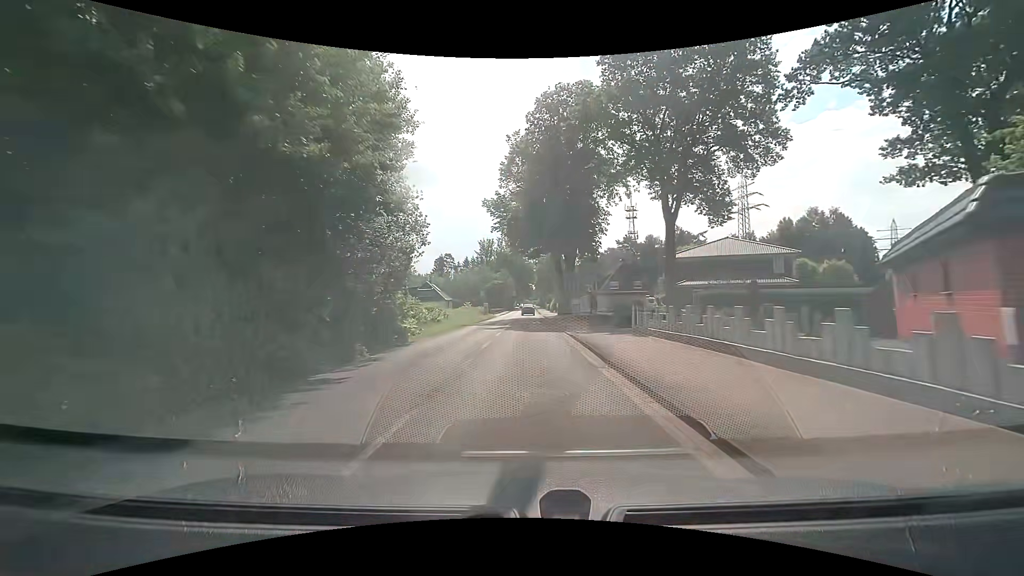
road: tertiary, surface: asphalt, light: Day
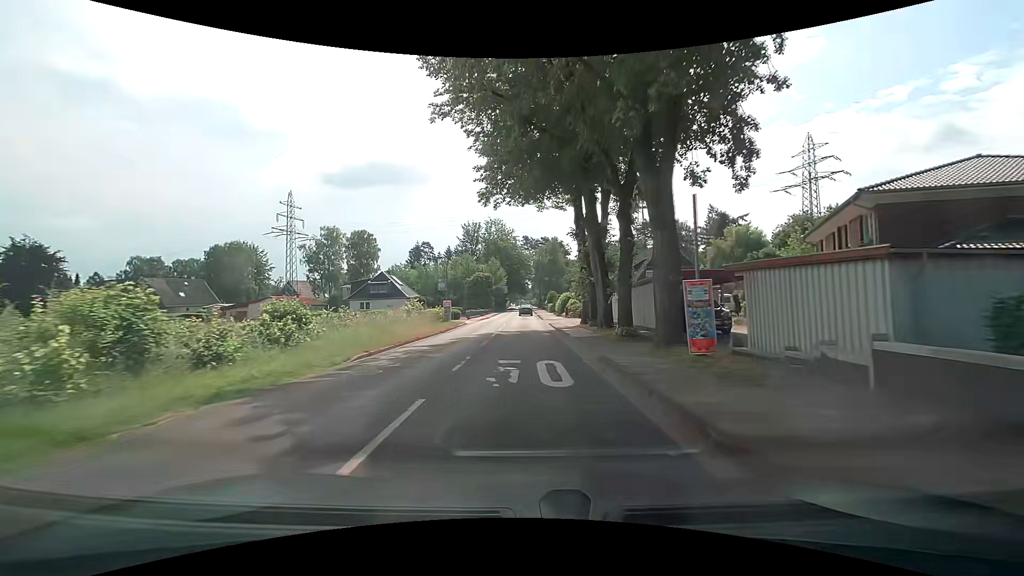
(0.0, +30.4) m; 0°
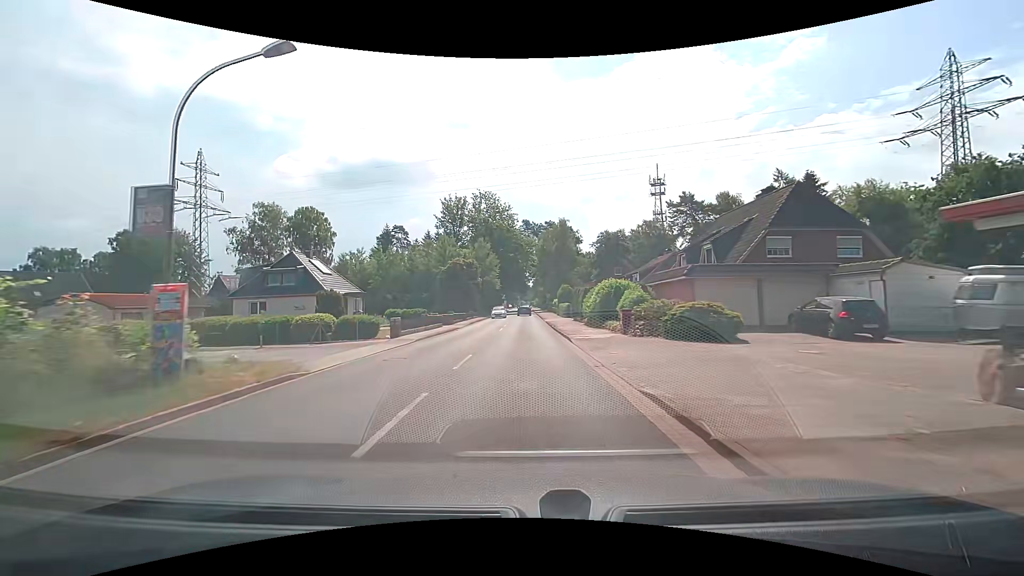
(-0.1, +30.5) m; +1°
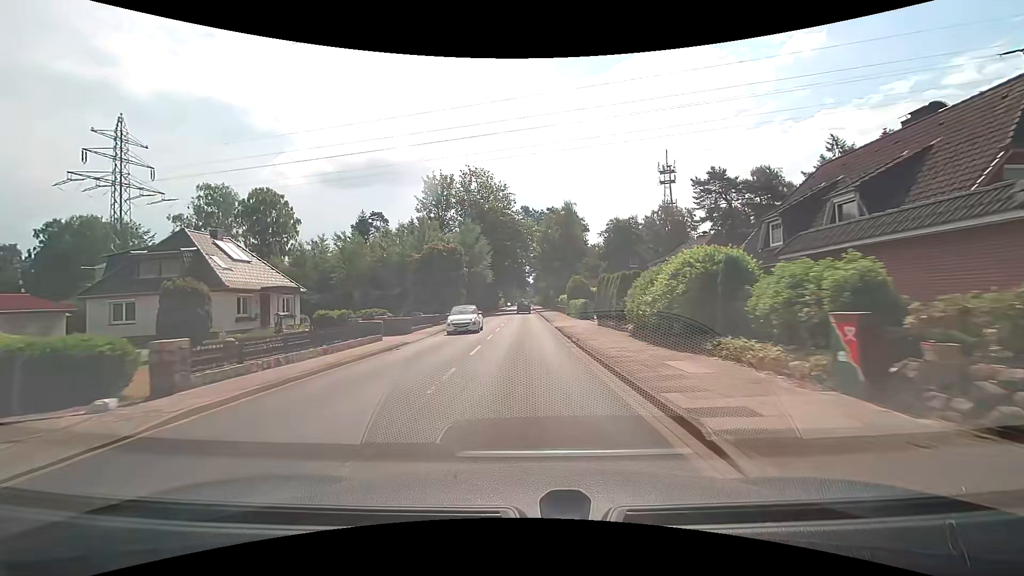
(-0.3, +15.2) m; -1°
(0, +10) (0, +20) (0, +30) (0, +40) (0, +50) (0, +60) (0, +70) (0, +80) (0, +90) (0, +100) m
